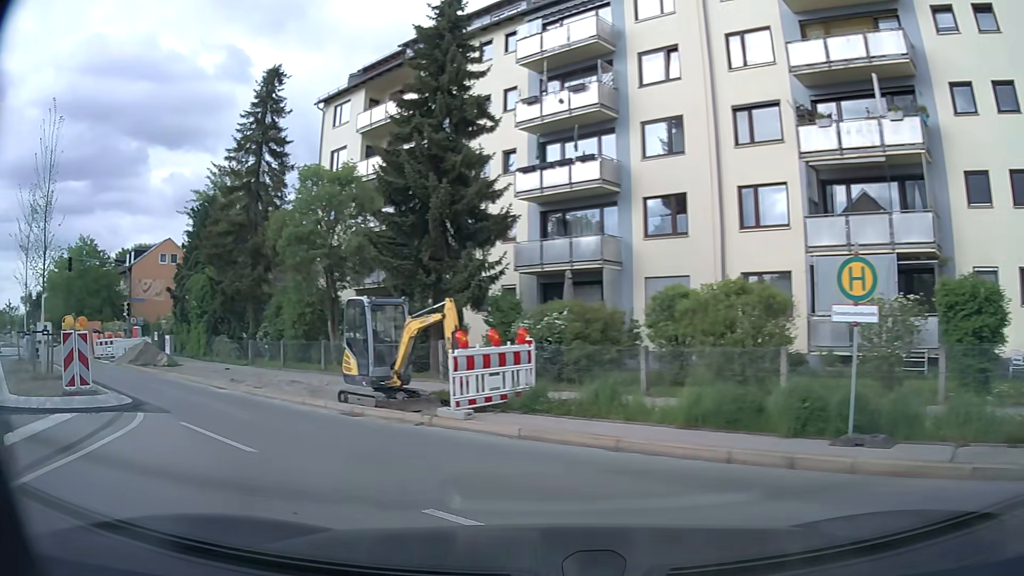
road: secondary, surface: asphalt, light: Day
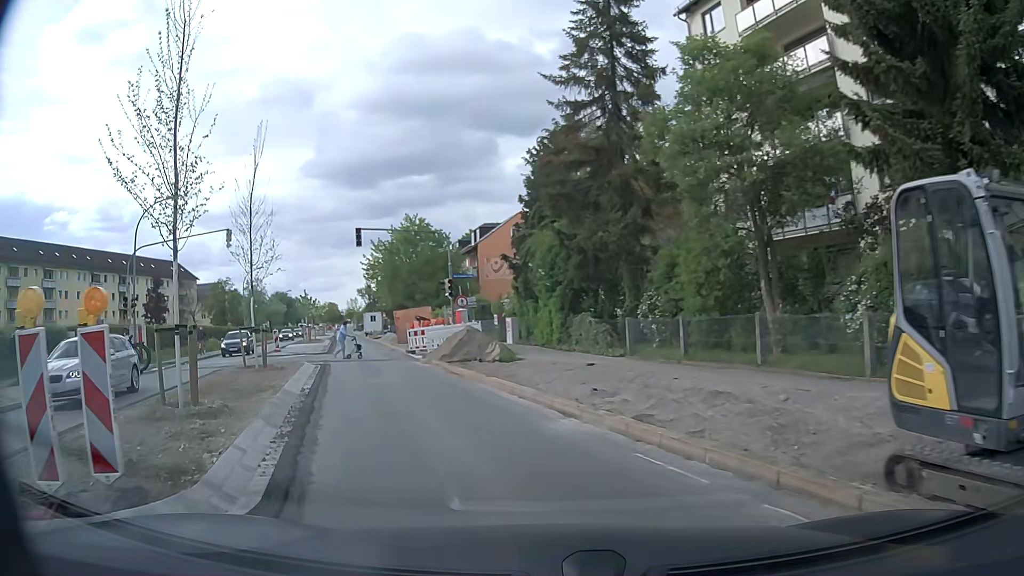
(-3.4, +9.3) m; -34°
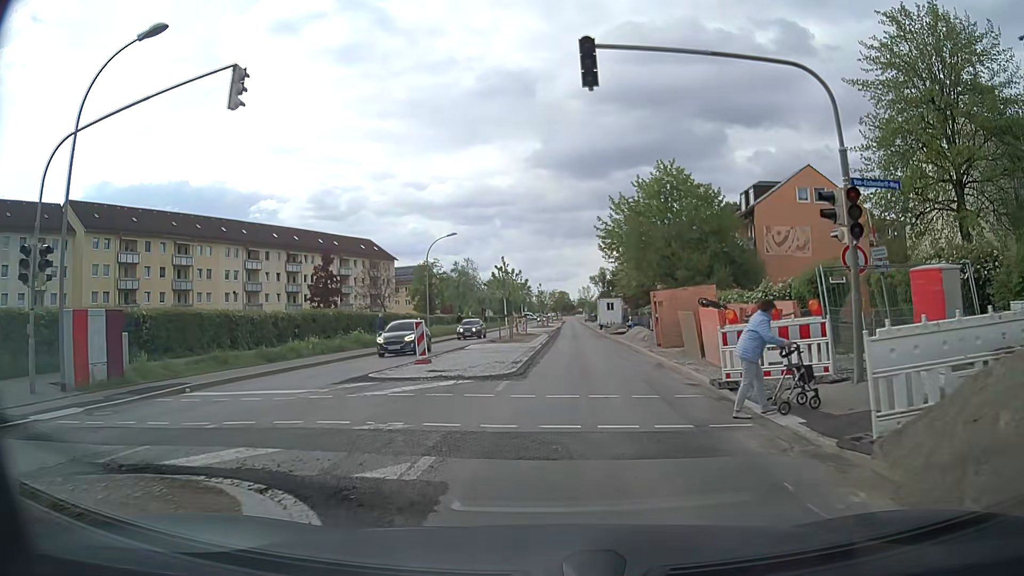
(-4.6, +19.4) m; -19°
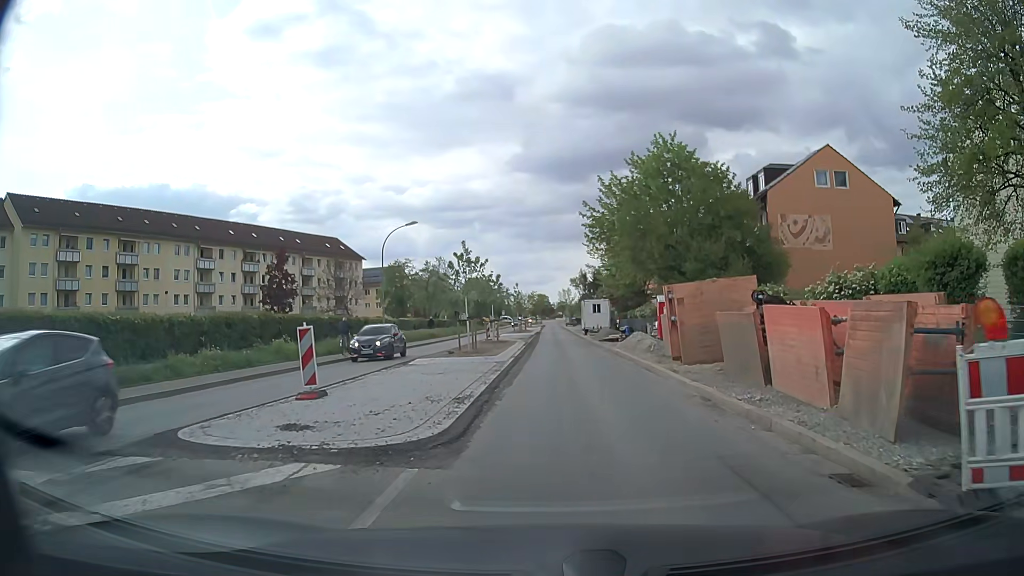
(+0.2, +8.3) m; +1°
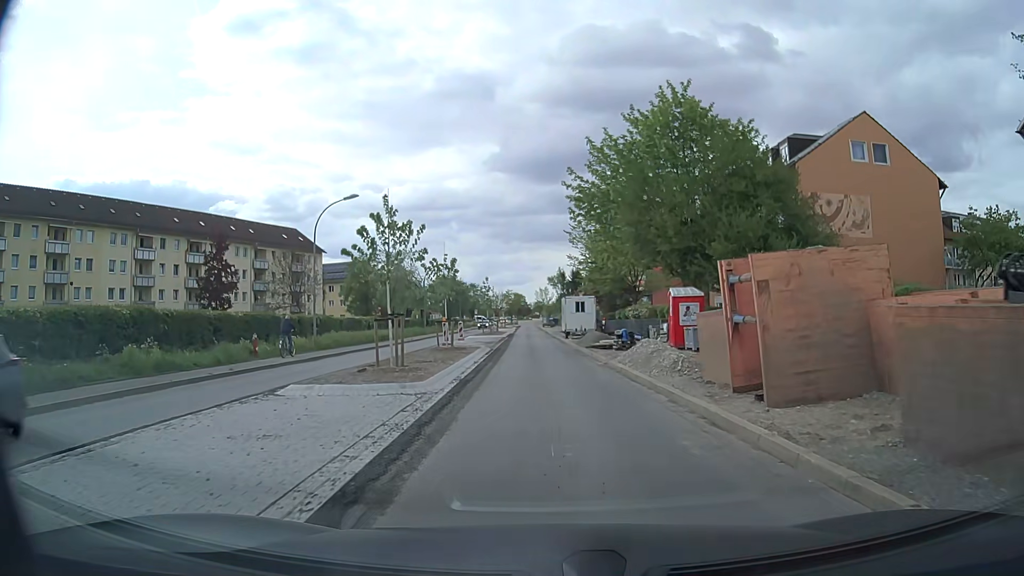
(+0.3, +9.6) m; +3°
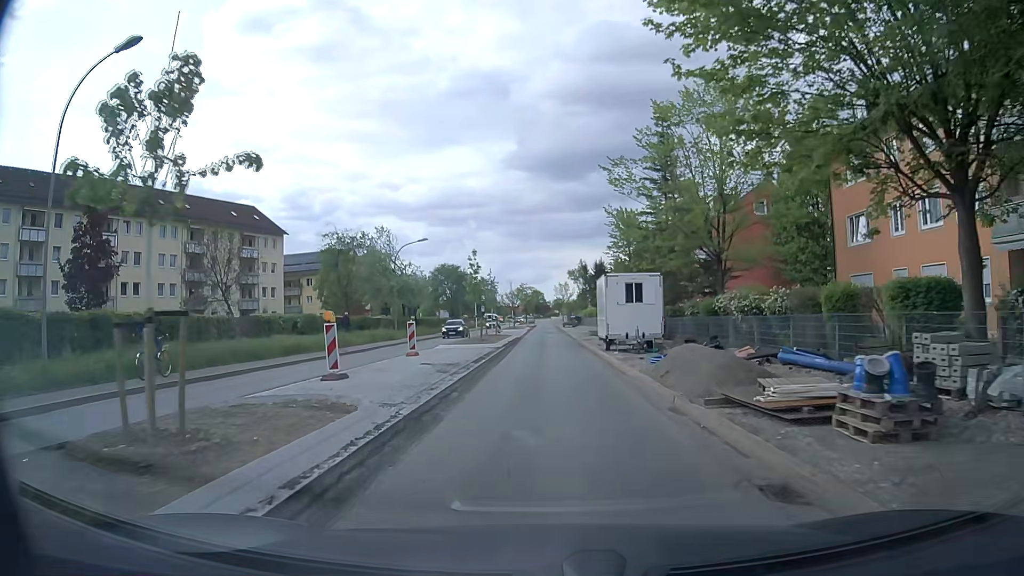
(-0.1, +22.4) m; -2°
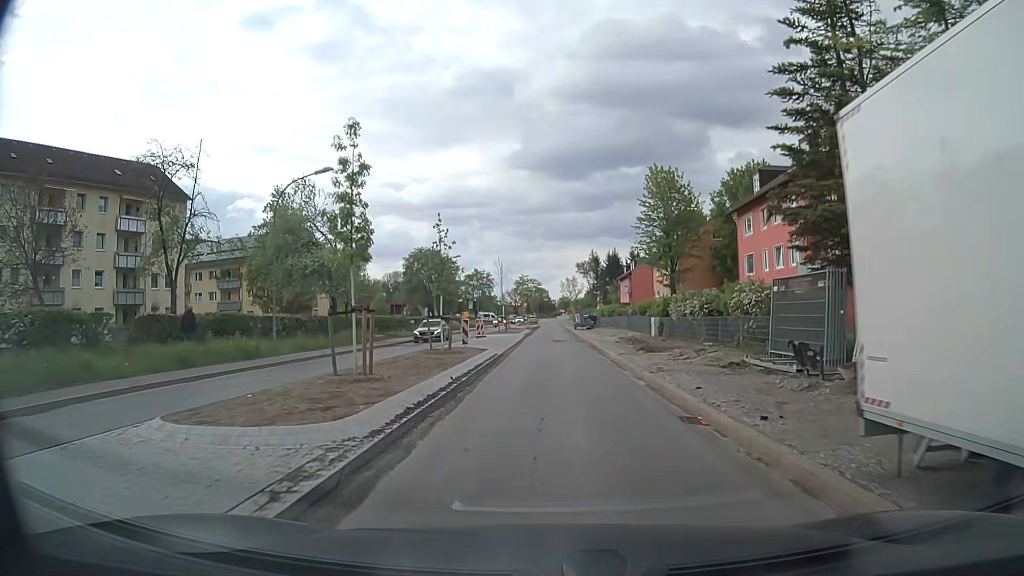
(-0.1, +24.8) m; 0°
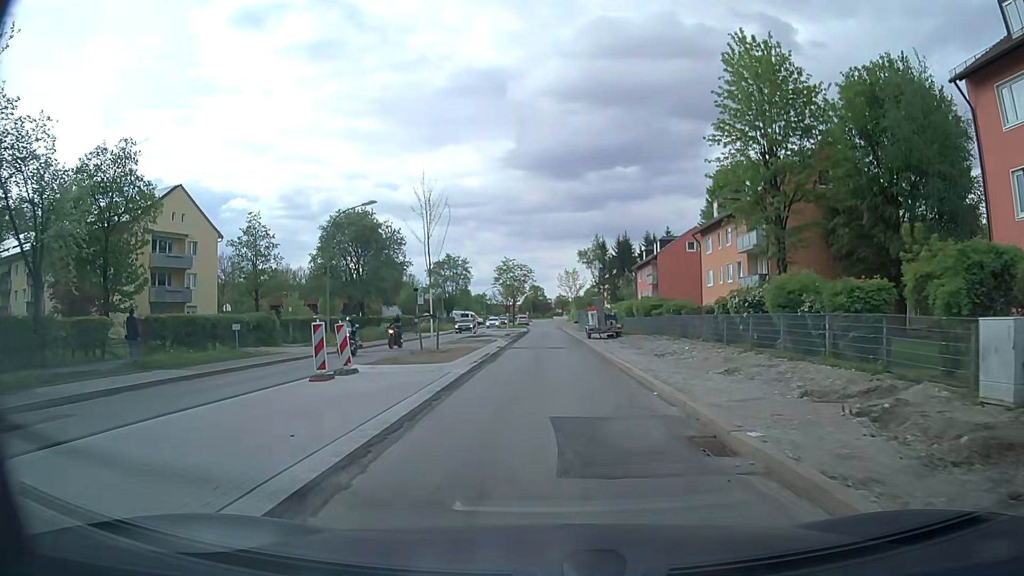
(+0.2, +31.8) m; +1°
